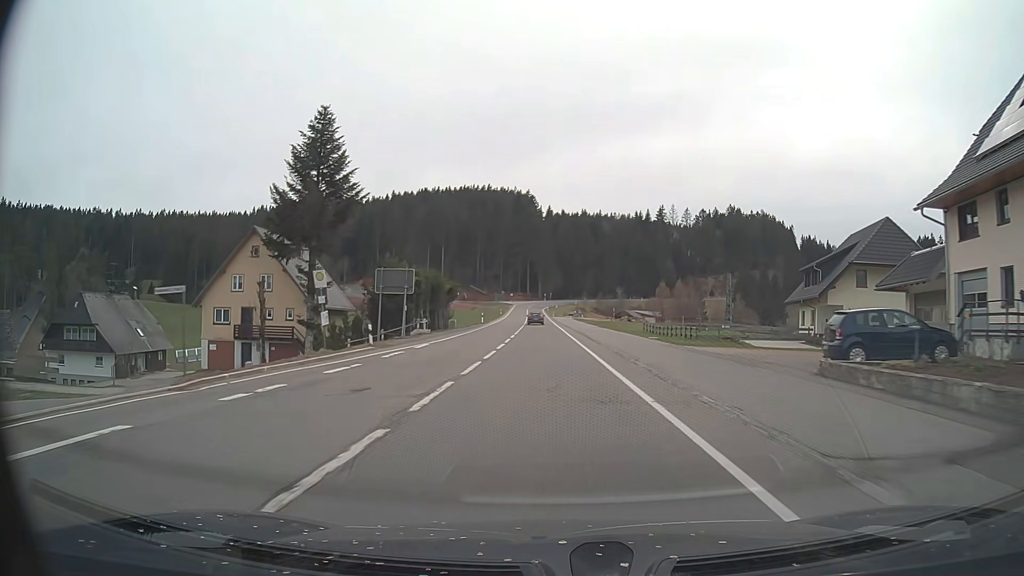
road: primary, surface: asphalt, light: Day
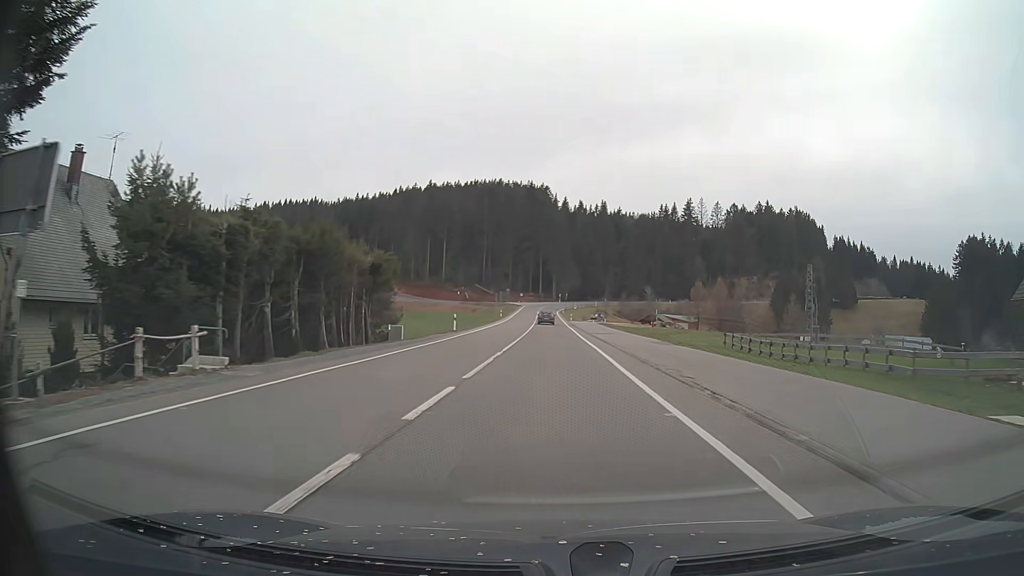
(-0.4, +31.6) m; -1°
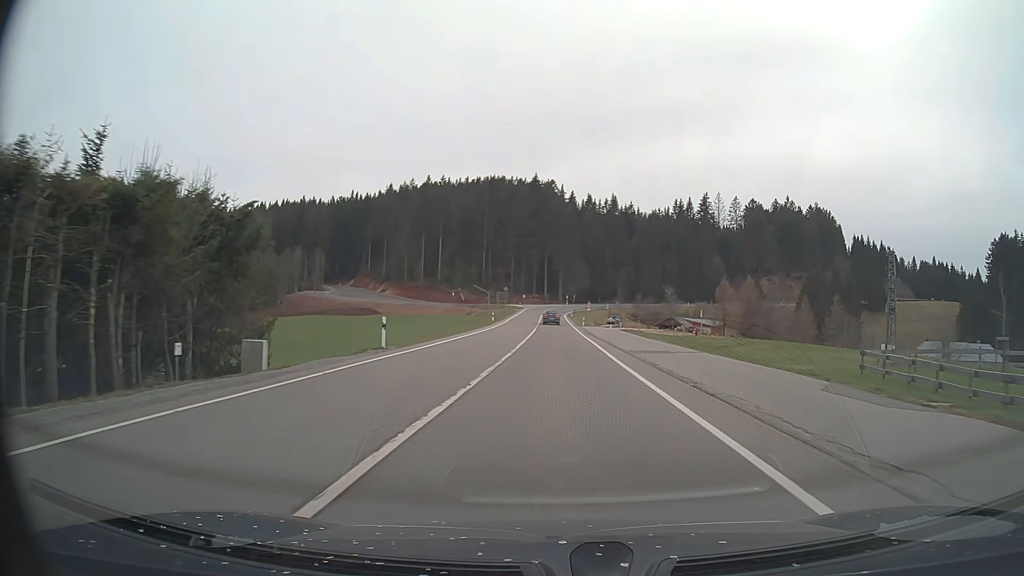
(-0.1, +21.1) m; 0°
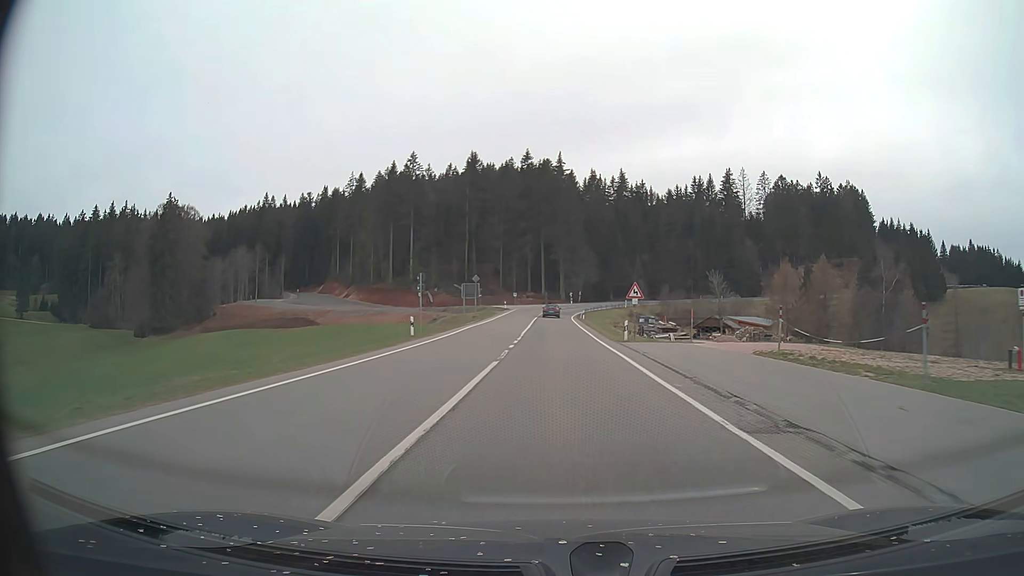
(0.0, +42.1) m; 0°
(0, +10) (0, +20) (0, +30) (0, +40) (0, +50) (0, +60) (0, +70) (0, +80) (+1, +90) (+2, +100) m
